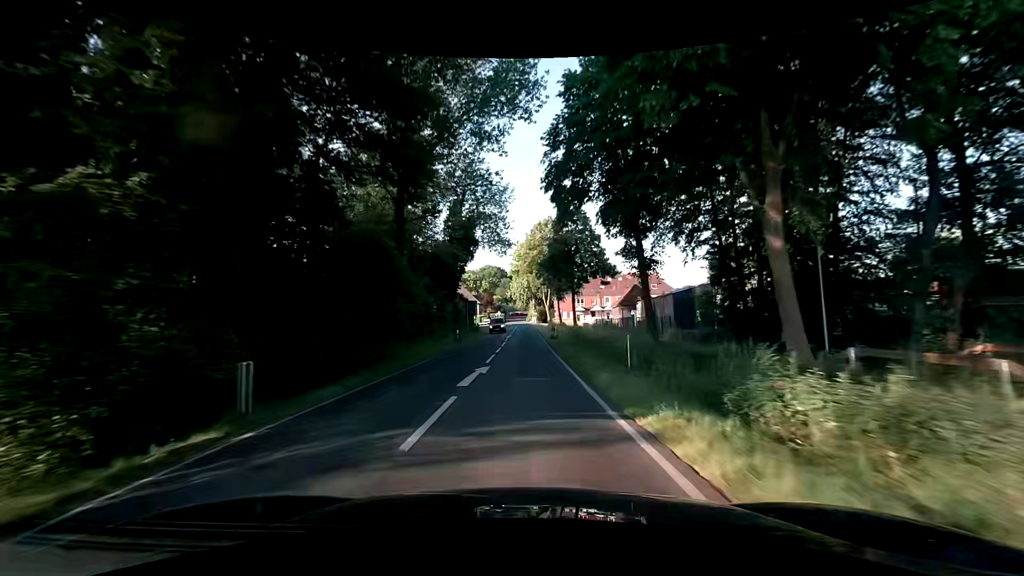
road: secondary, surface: asphalt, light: Day
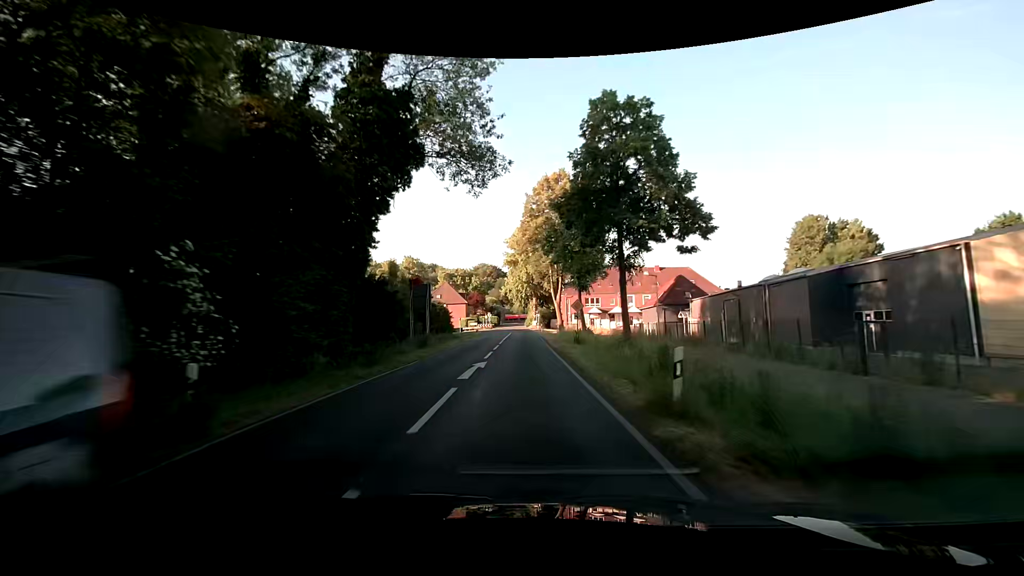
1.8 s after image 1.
(-0.1, +29.3) m; -1°
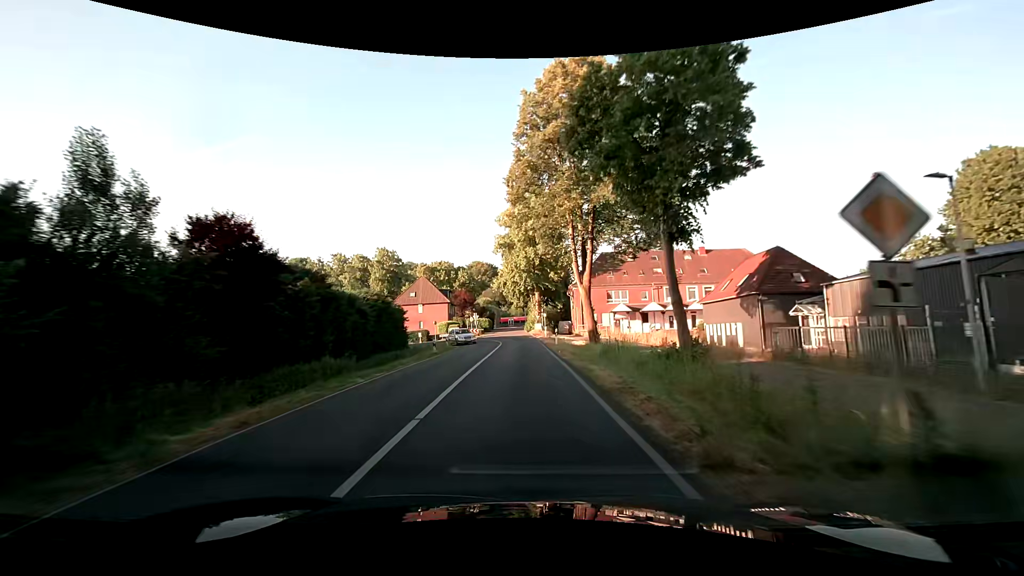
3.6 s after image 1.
(+0.6, +26.7) m; +1°
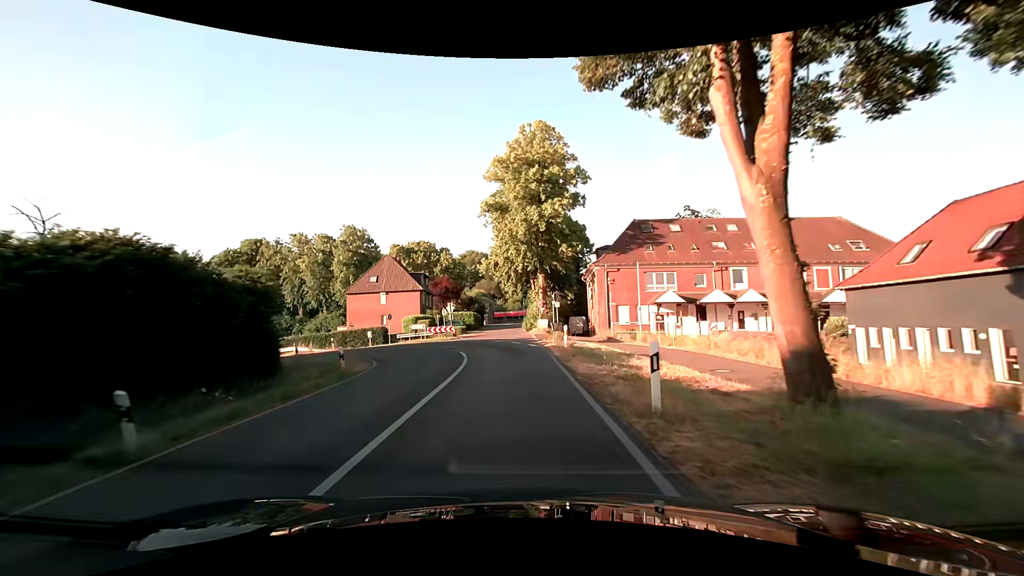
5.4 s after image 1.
(0.0, +23.0) m; 0°
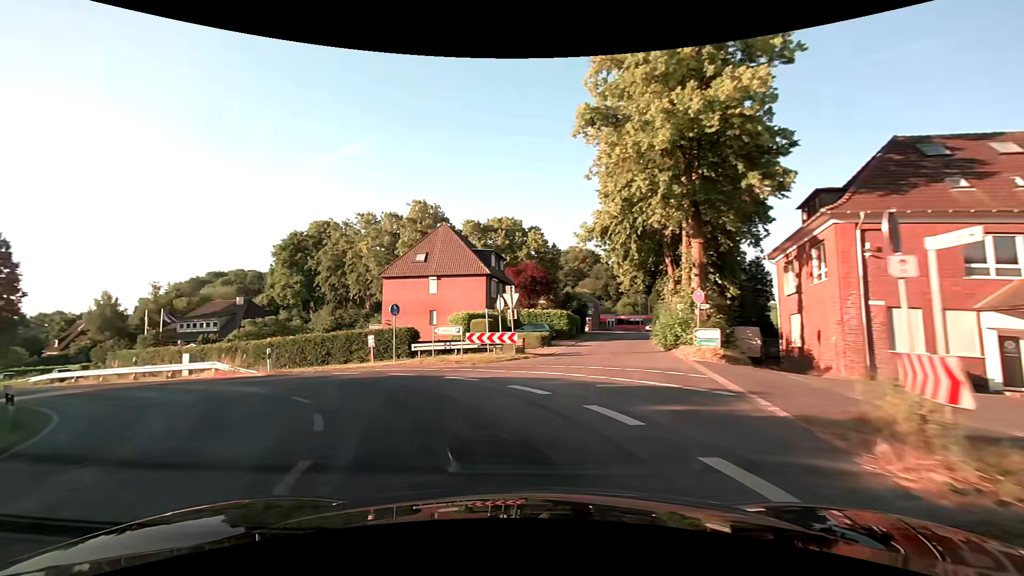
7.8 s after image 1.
(-1.1, +24.3) m; -11°
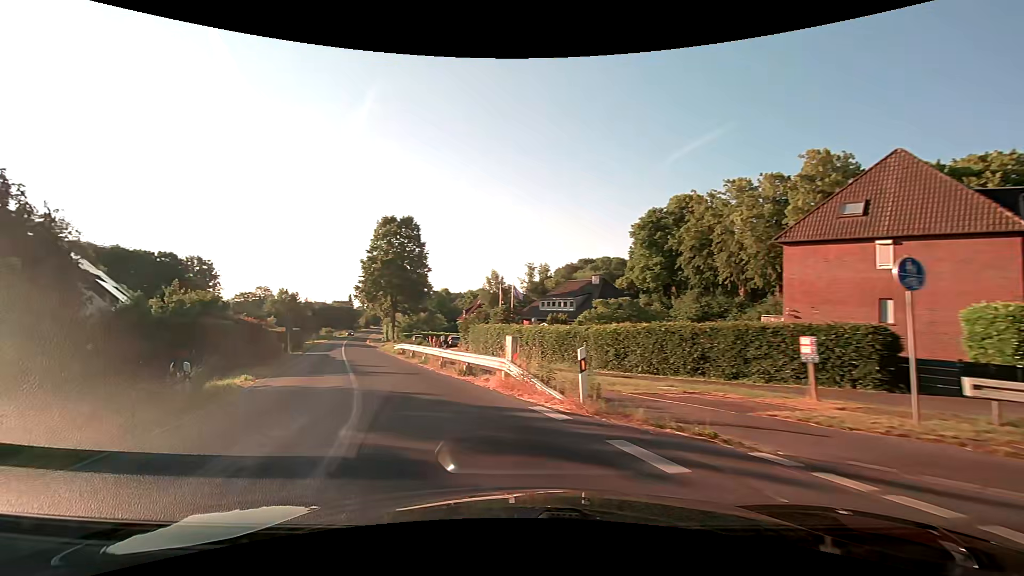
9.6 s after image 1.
(-4.7, +13.9) m; -39°
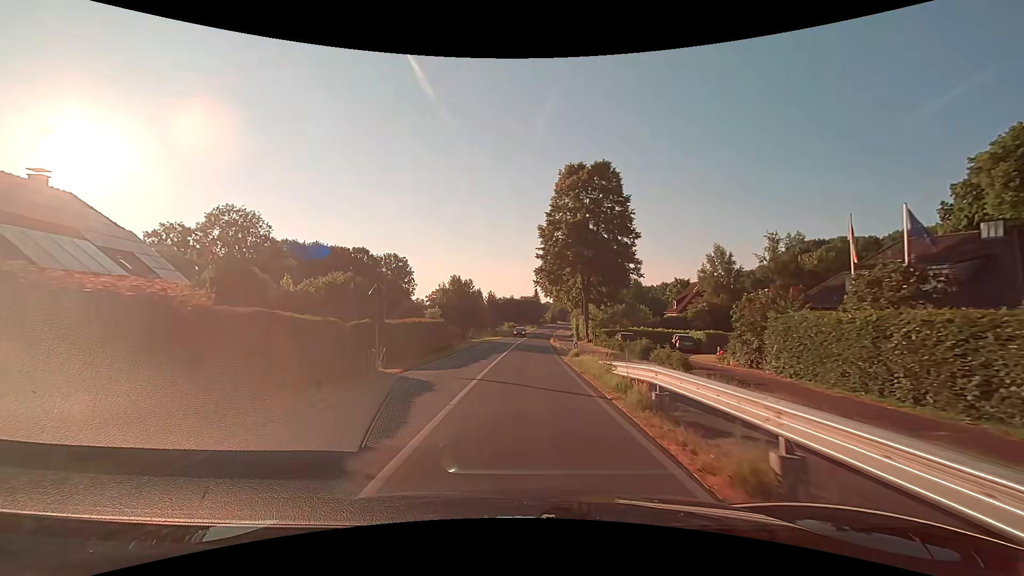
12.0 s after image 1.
(-6.3, +23.6) m; -21°
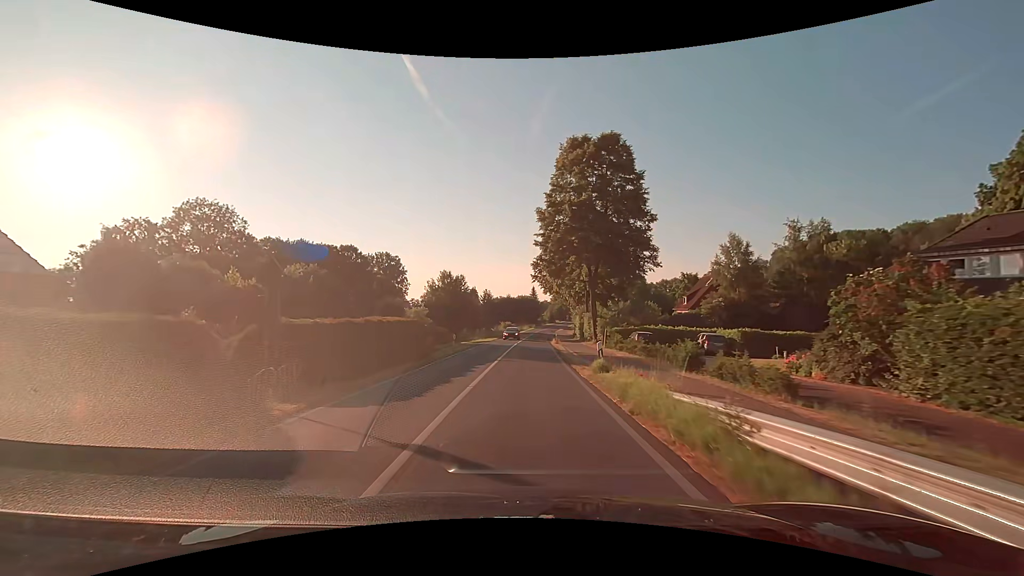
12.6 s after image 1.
(0.0, +7.5) m; +1°
(0, +10) (0, +20) (0, +30) (0, +40) (+1, +50) (+1, +60) (+1, +70) (+2, +80) (+2, +90) (+3, +100) m
